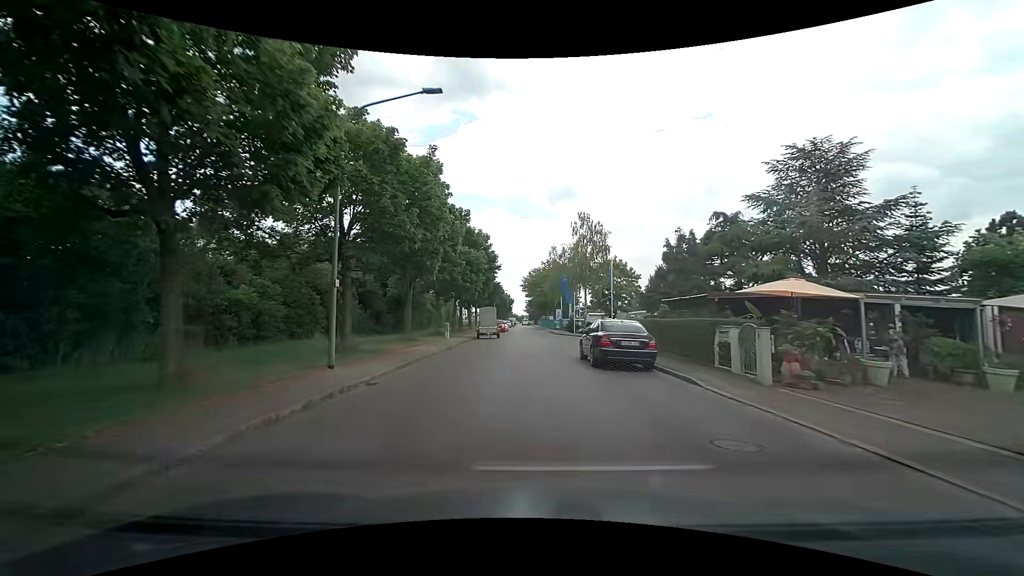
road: residential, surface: asphalt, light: Day
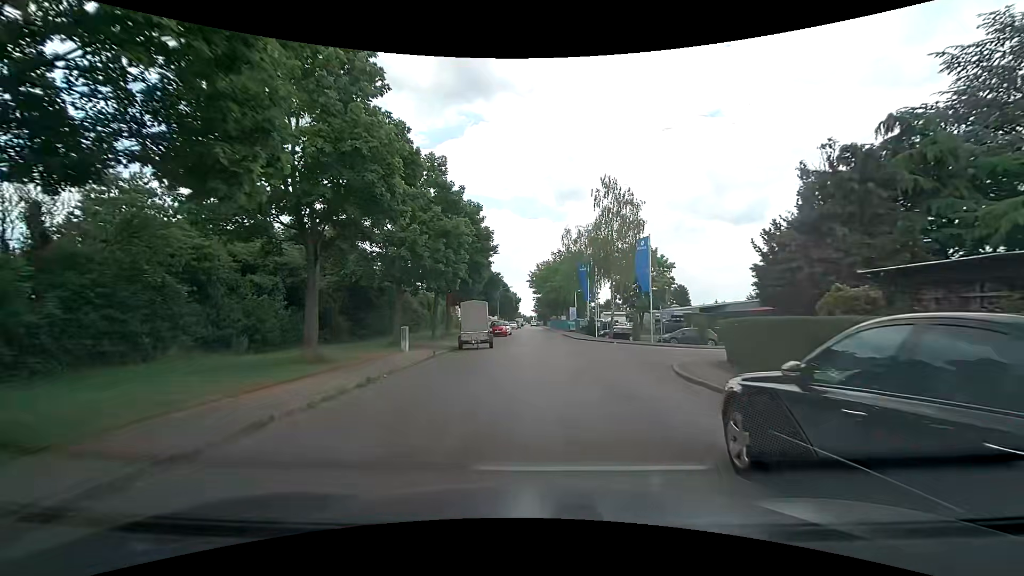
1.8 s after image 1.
(-0.1, +13.2) m; -1°
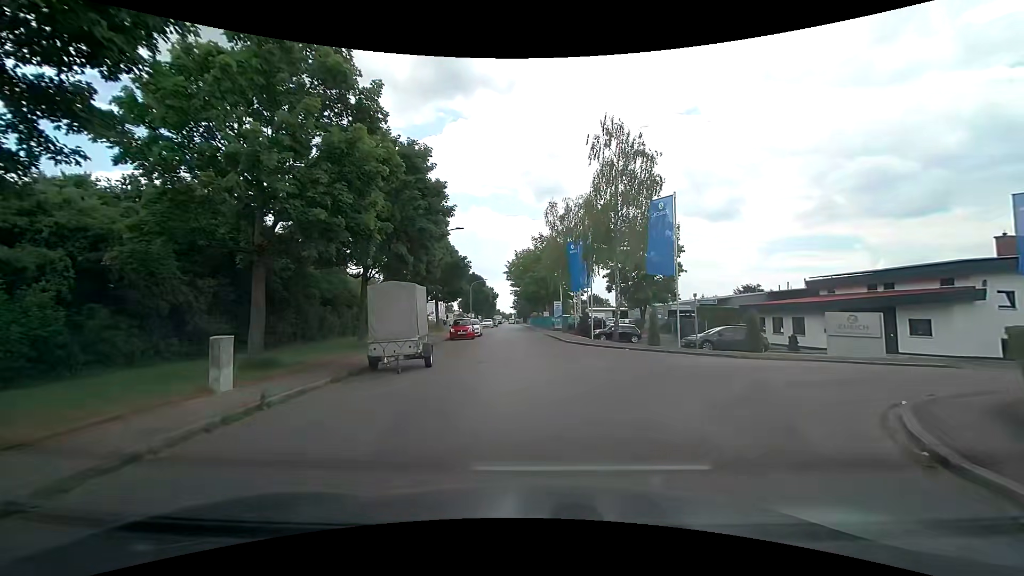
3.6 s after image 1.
(+0.1, +11.1) m; +2°
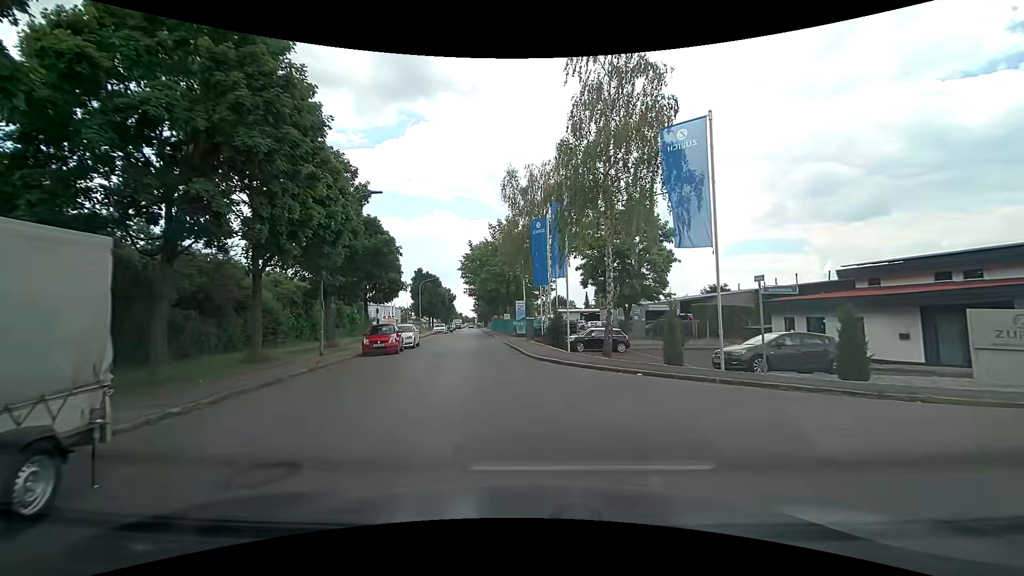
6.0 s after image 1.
(+0.5, +10.5) m; +4°
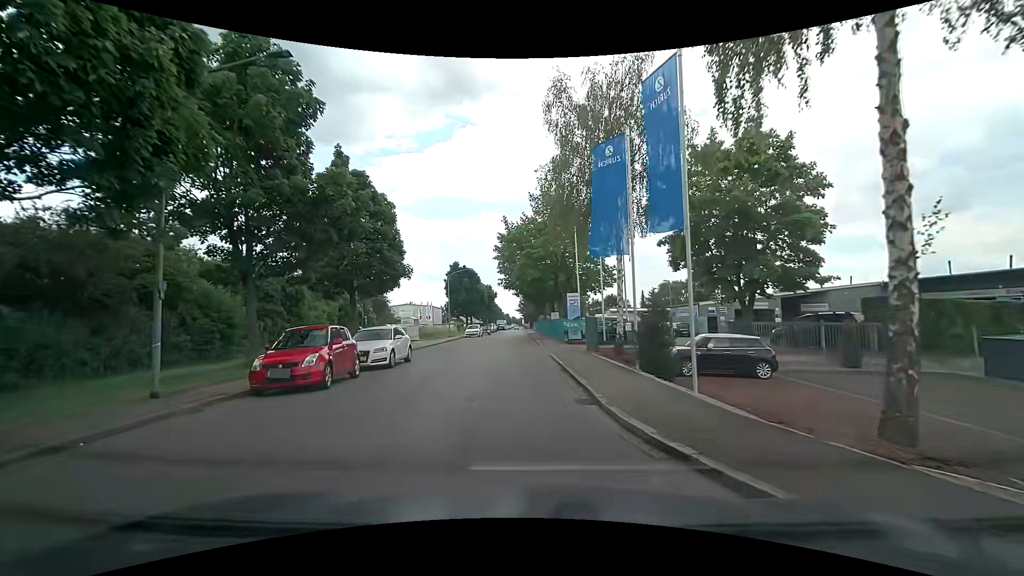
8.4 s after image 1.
(-0.4, +13.1) m; -6°
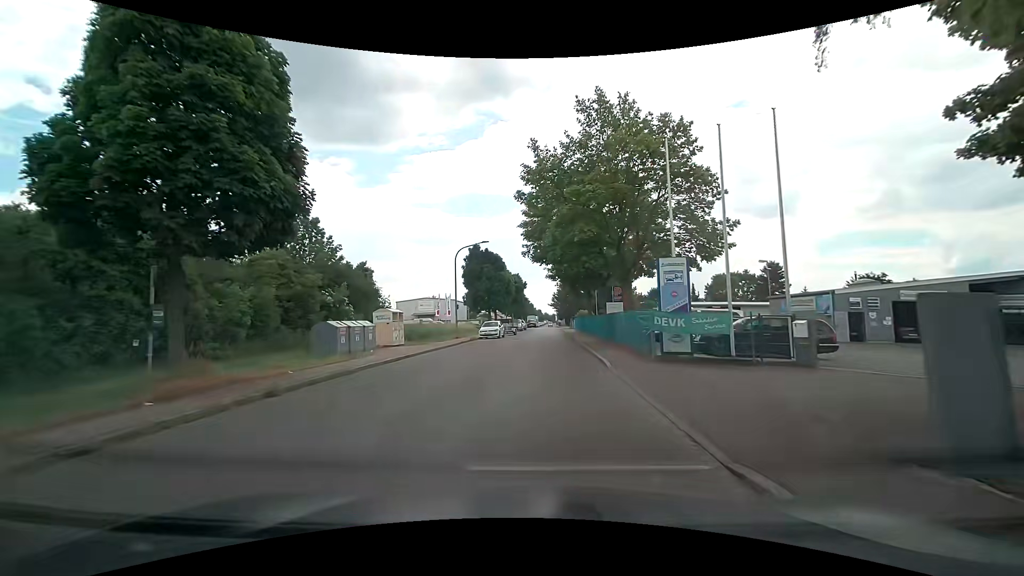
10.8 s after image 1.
(-0.5, +16.7) m; -3°
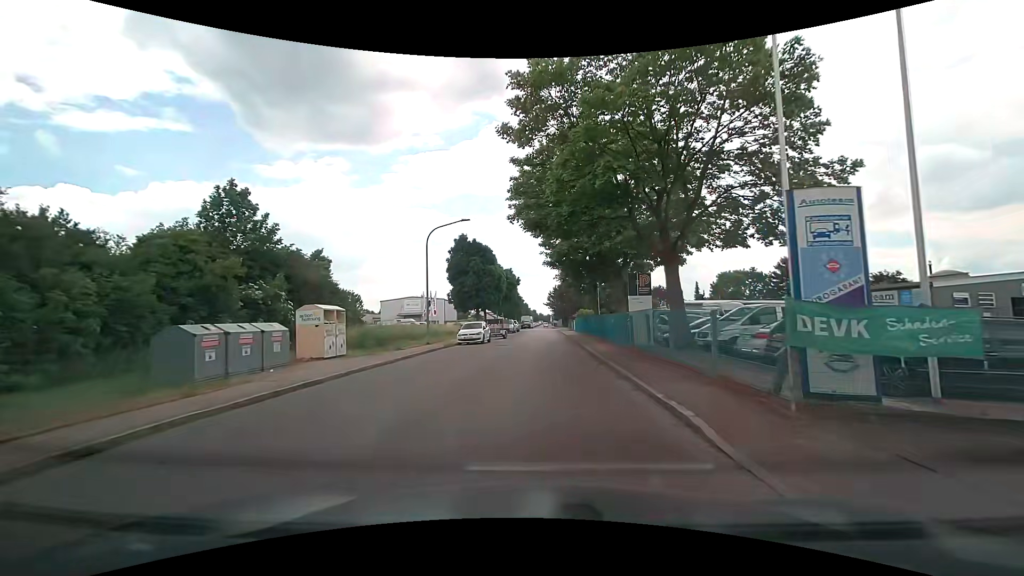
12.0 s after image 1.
(0.0, +8.8) m; +2°
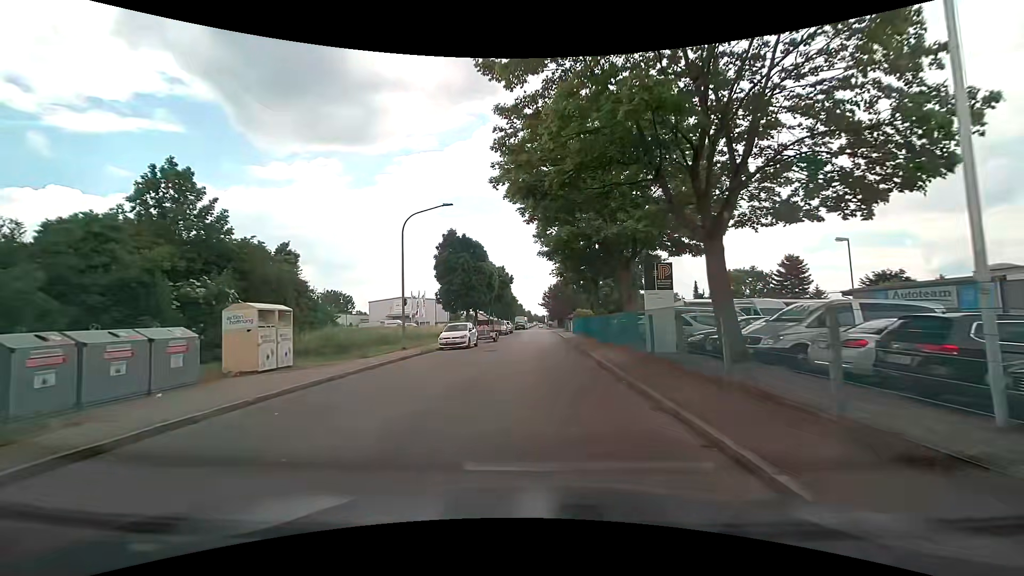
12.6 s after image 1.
(0.0, +4.4) m; 0°
(0, +10) (0, +20) (+1, +30) (+1, +40) (+1, +50) (+1, +60) (+1, +70) (+1, +80) (+2, +90) (+2, +100) m
